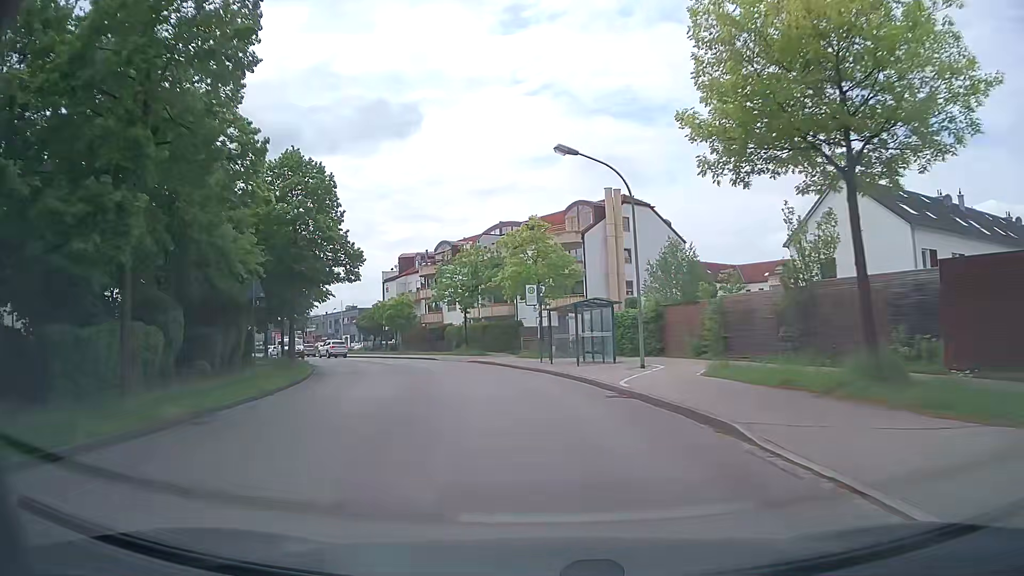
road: residential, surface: asphalt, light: Day
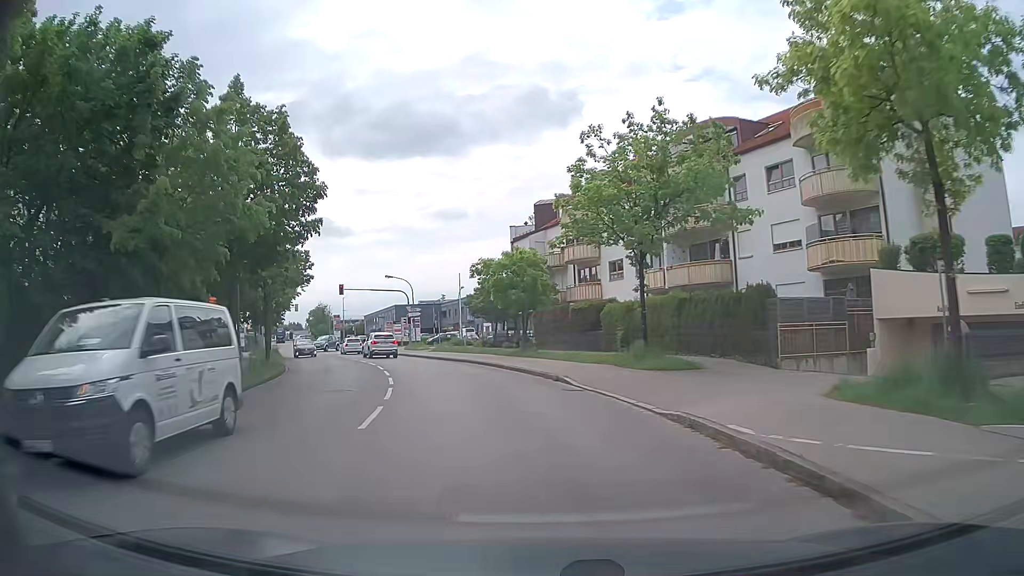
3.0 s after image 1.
(-3.1, +28.6) m; -14°
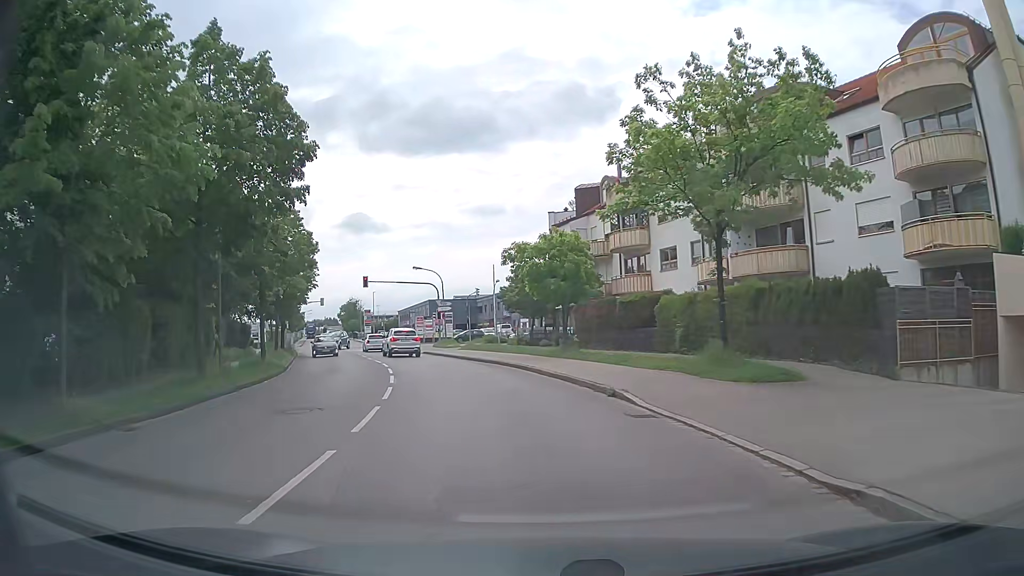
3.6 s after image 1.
(-0.2, +5.1) m; -3°
(0, +10) (-2, +20) (-5, +29) (-8, +39) (-12, +48) (-15, +58) (-19, +67) (-27, +71) (-37, +69) (-46, +66) m
